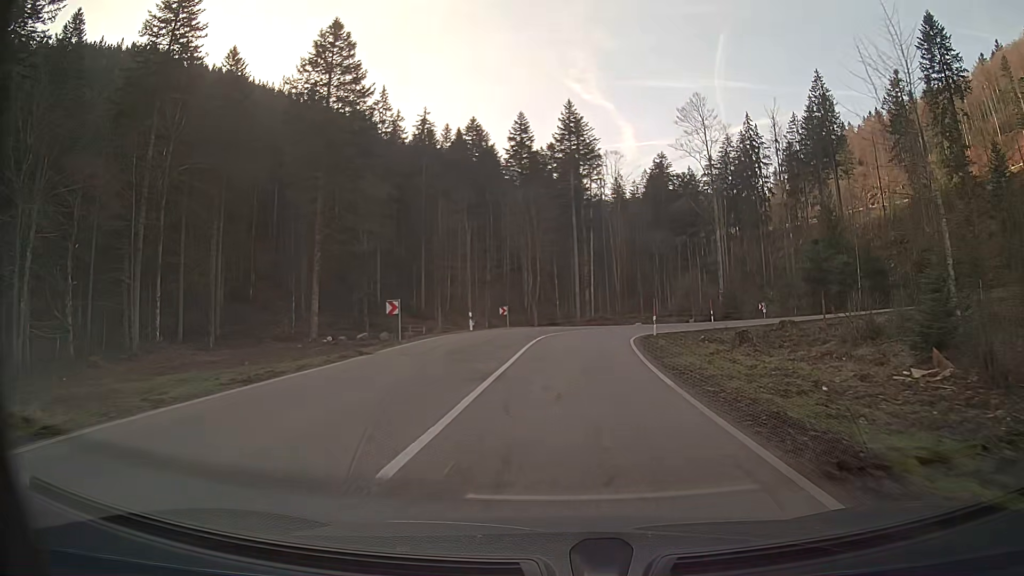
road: secondary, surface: asphalt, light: Day
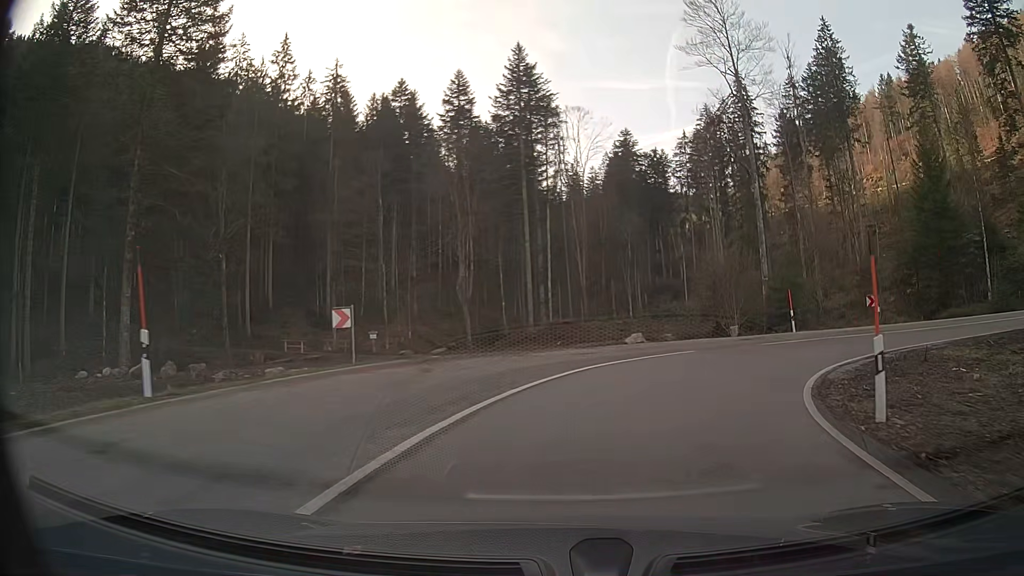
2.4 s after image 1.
(+1.0, +28.9) m; +8°
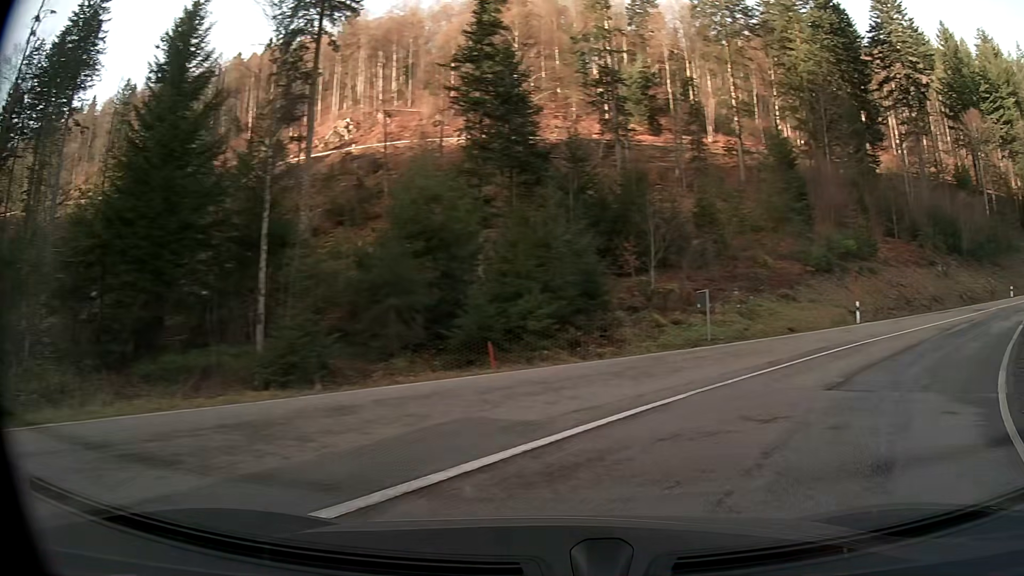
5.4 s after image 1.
(+12.4, +20.5) m; +75°
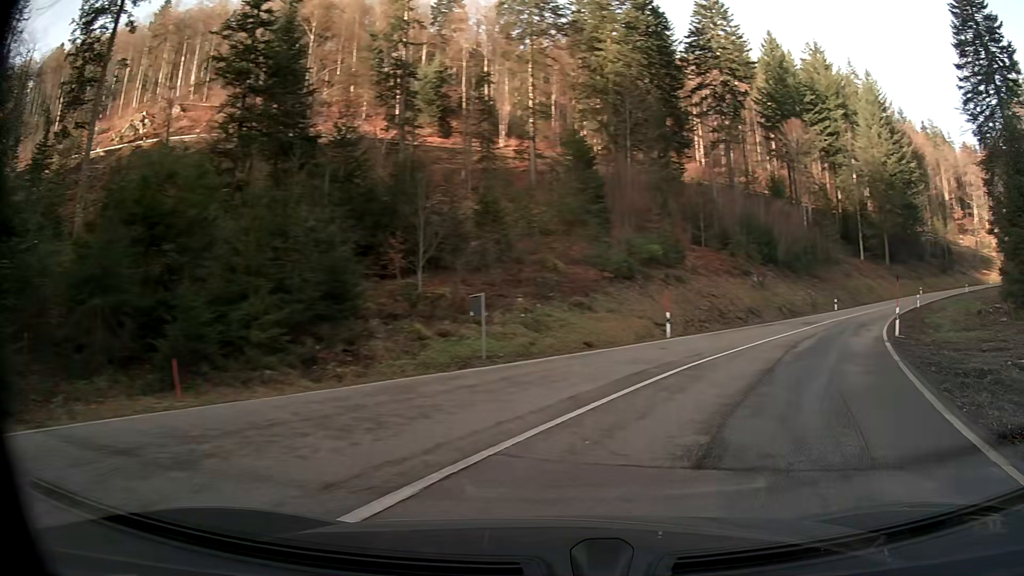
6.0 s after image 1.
(+0.8, +5.1) m; +17°
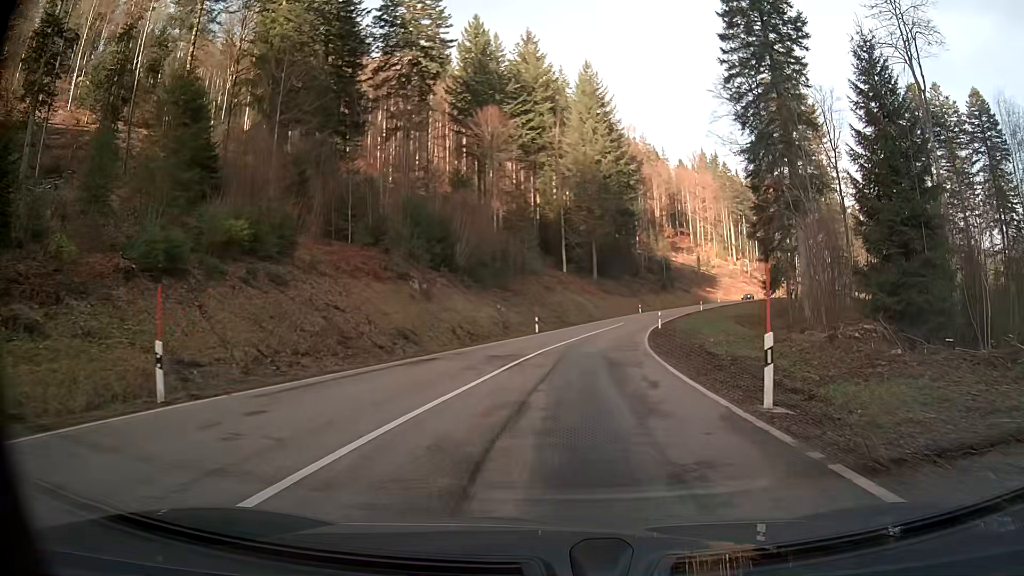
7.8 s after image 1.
(+4.3, +17.1) m; +20°
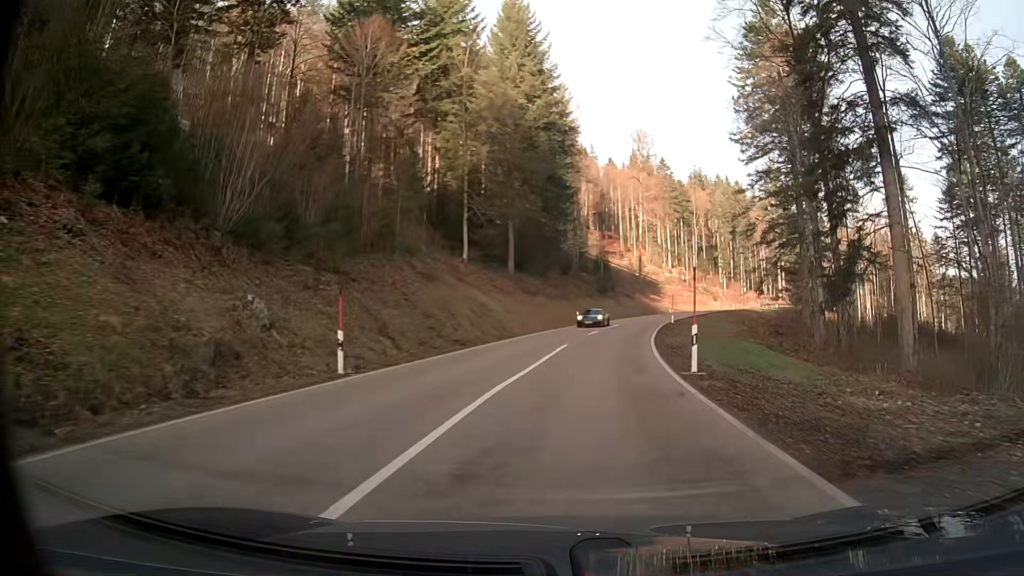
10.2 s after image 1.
(+1.8, +29.6) m; +7°
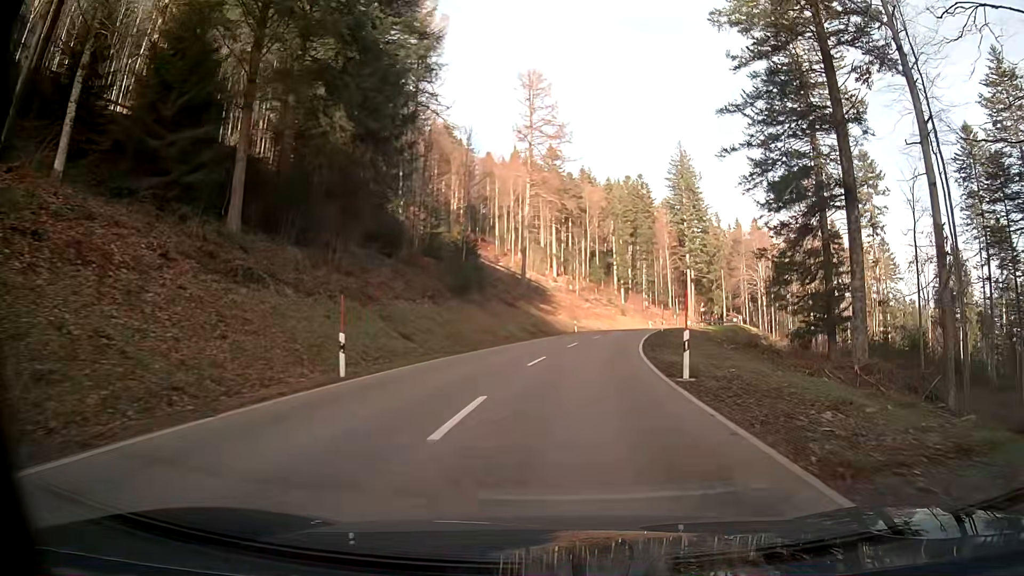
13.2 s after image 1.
(+3.9, +40.3) m; +11°
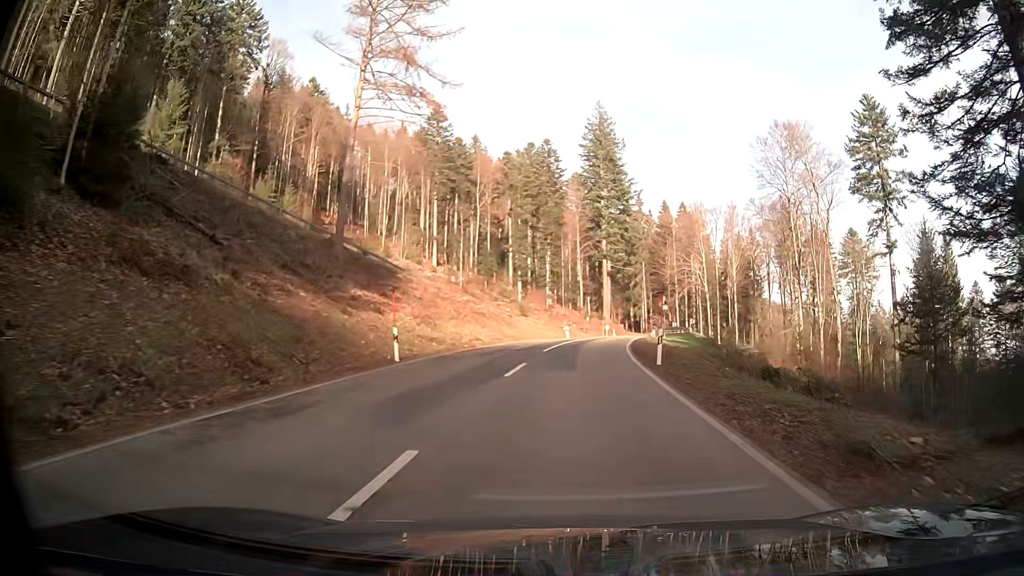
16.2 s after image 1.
(+3.1, +41.1) m; +8°
(0, +10) (+1, +20) (+2, +30) (+3, +40) (+5, +50) (+7, +59) (+9, +69) (+12, +79) (+15, +88) (+16, +98) m
